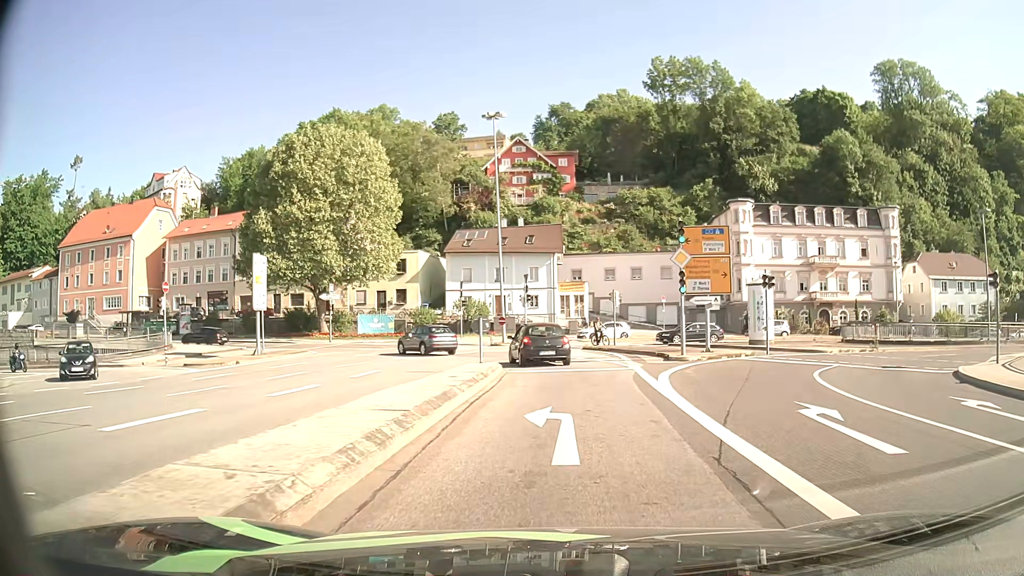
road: primary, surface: asphalt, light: Day
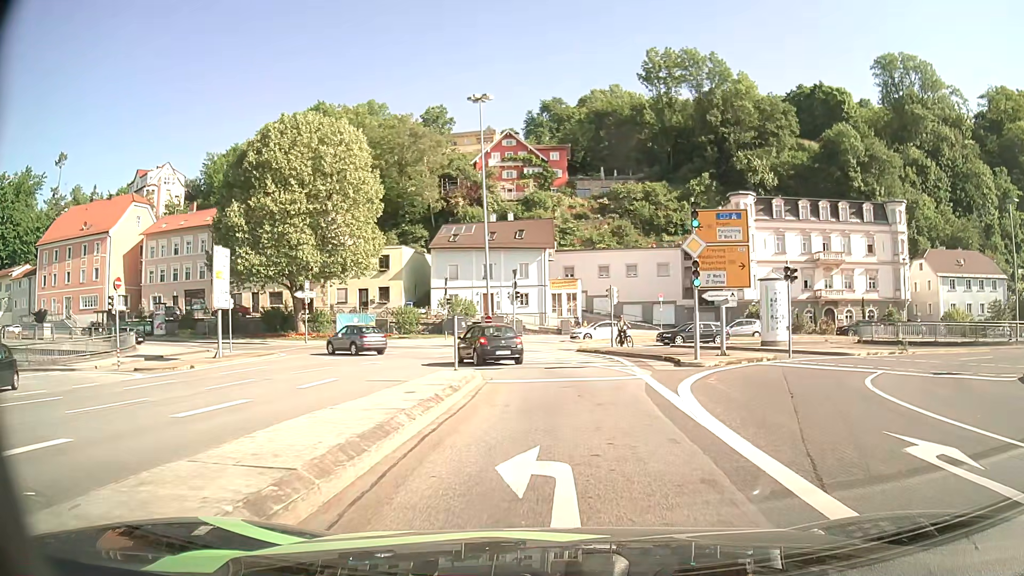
(0.0, +3.8) m; +1°
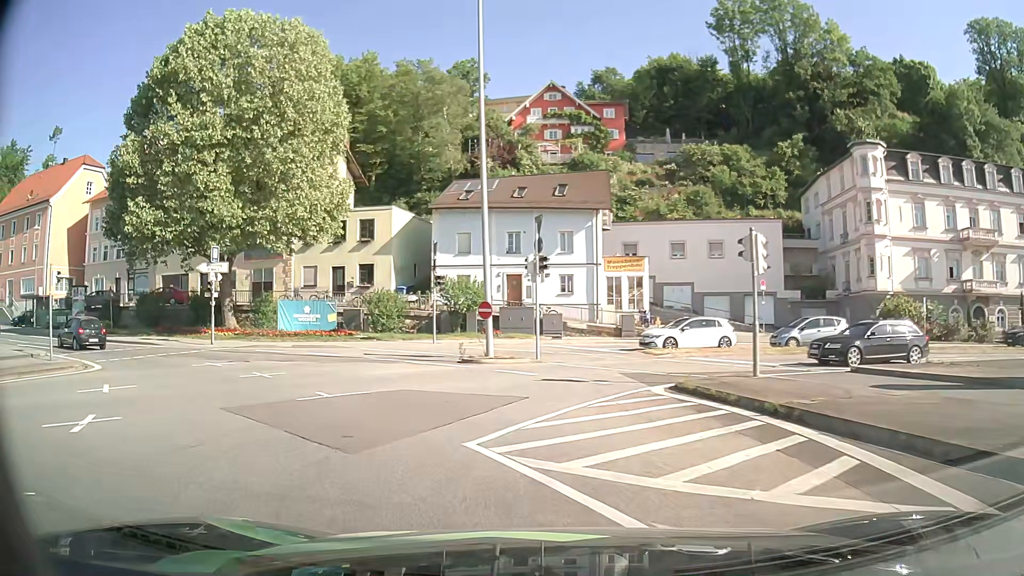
(0.0, +20.8) m; -3°
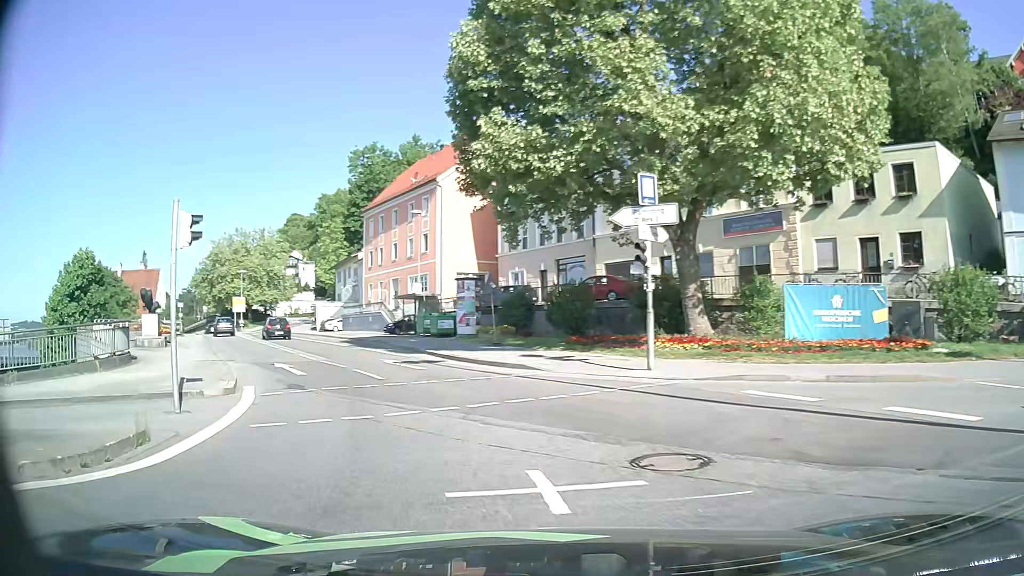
(-6.2, +16.1) m; -42°
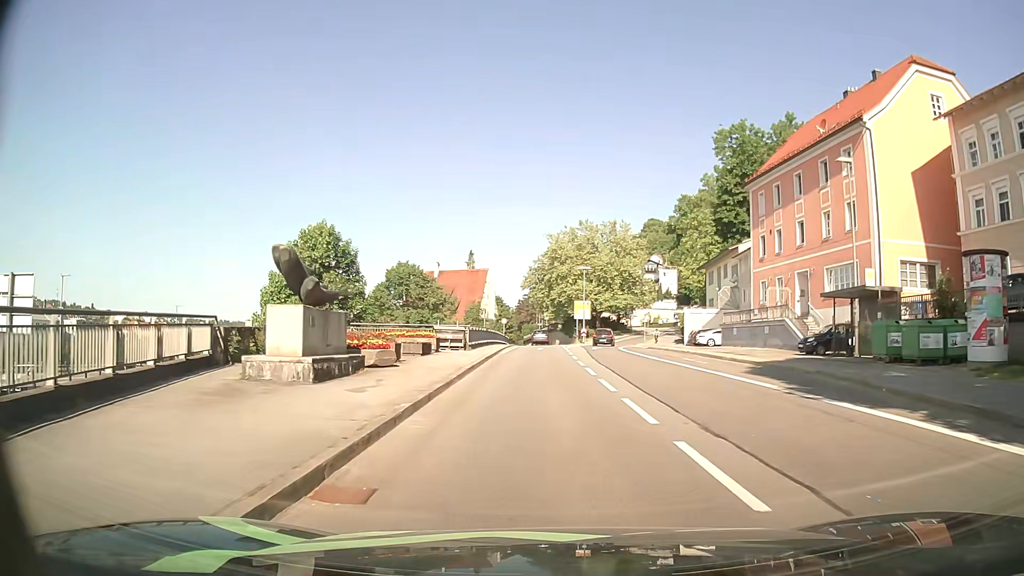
(-6.6, +18.6) m; -31°
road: primary_link
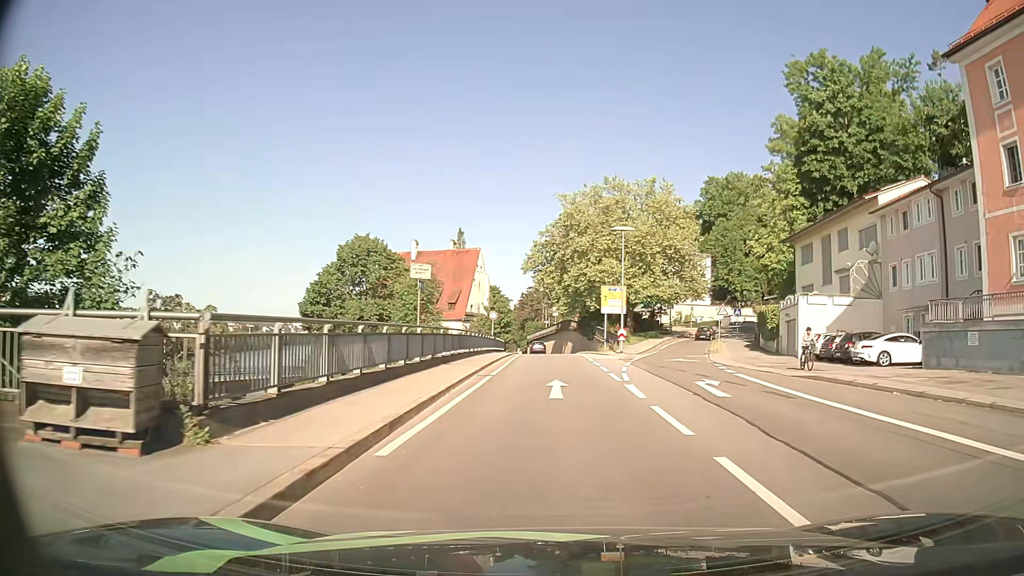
(-0.8, +28.4) m; -1°
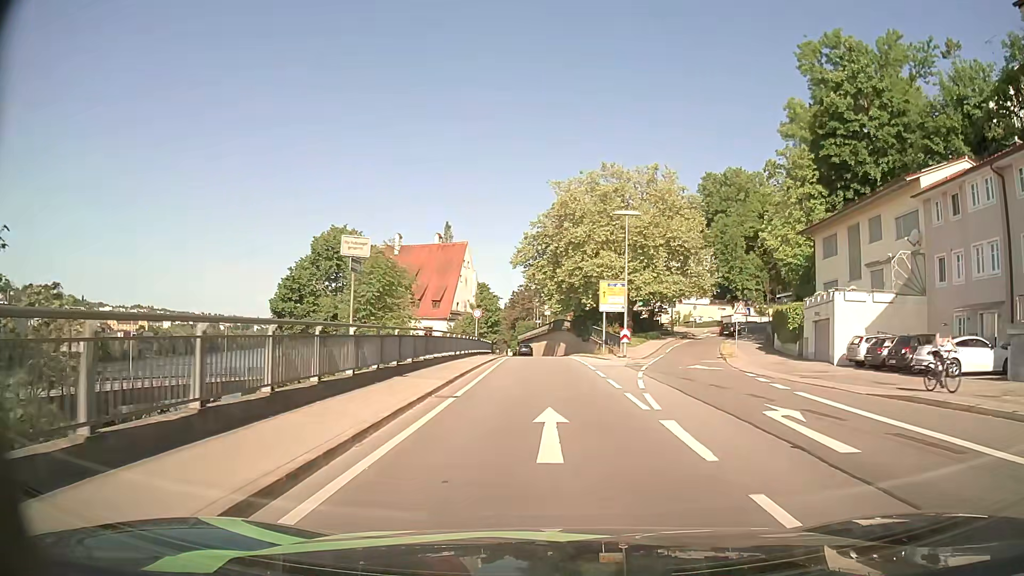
(0.0, +6.1) m; +1°
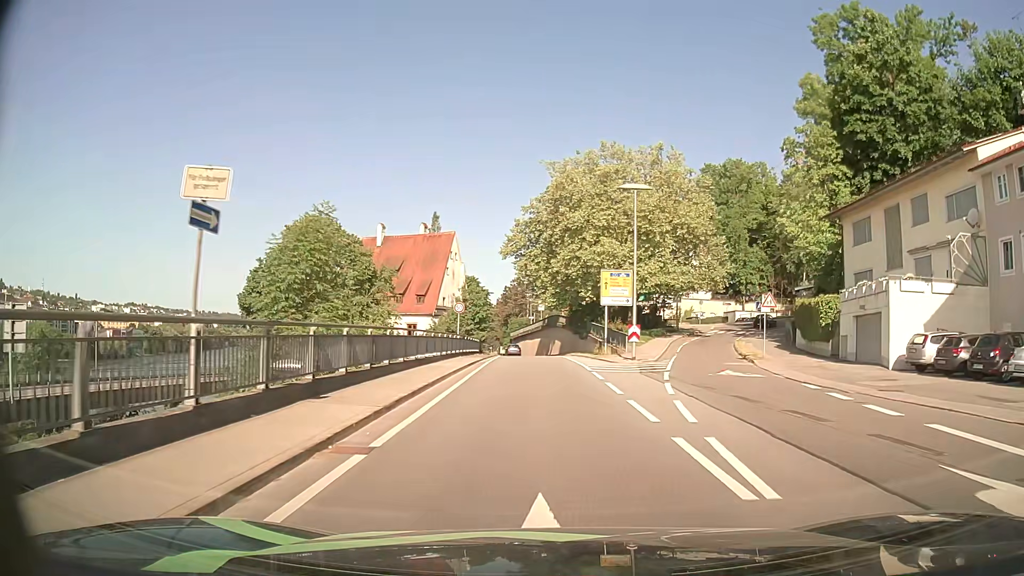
(0.0, +6.3) m; +1°
(0, +10) (0, +20) (0, +30) (0, +40) (0, +50) (-1, +60) (-1, +70) (-2, +80) (-3, +90) (-5, +100) m
